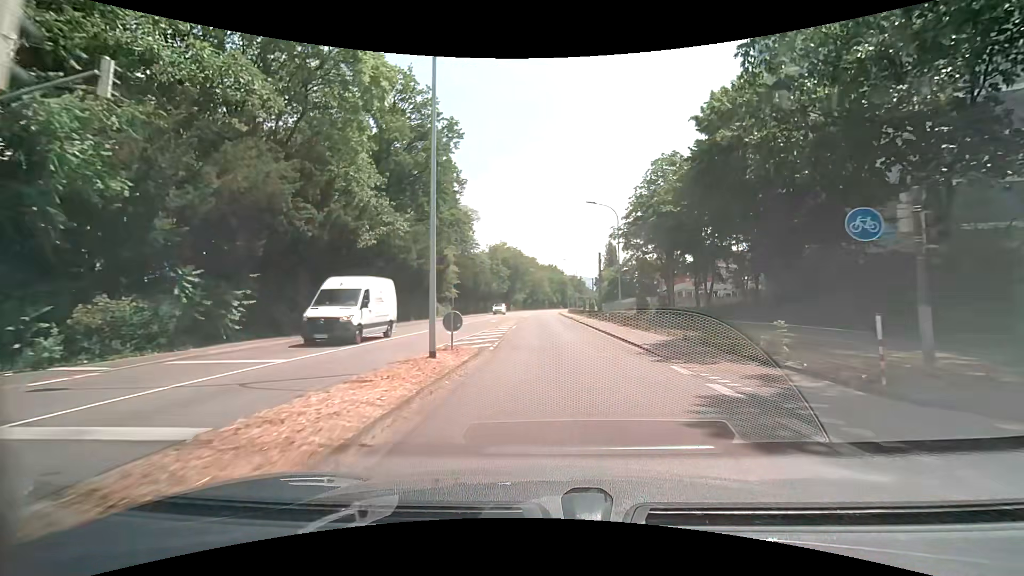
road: secondary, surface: asphalt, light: Day
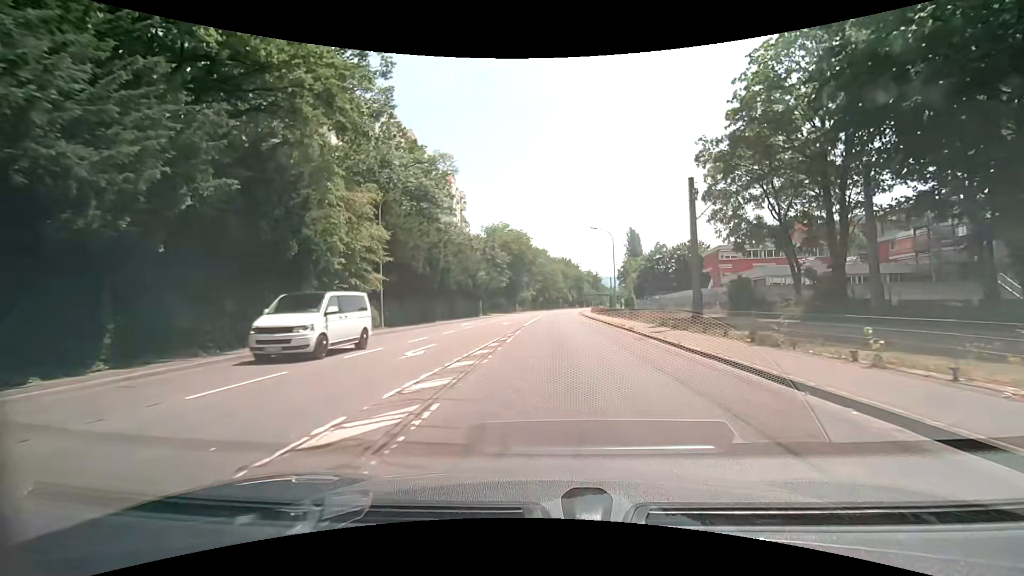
(-0.3, +31.8) m; -1°
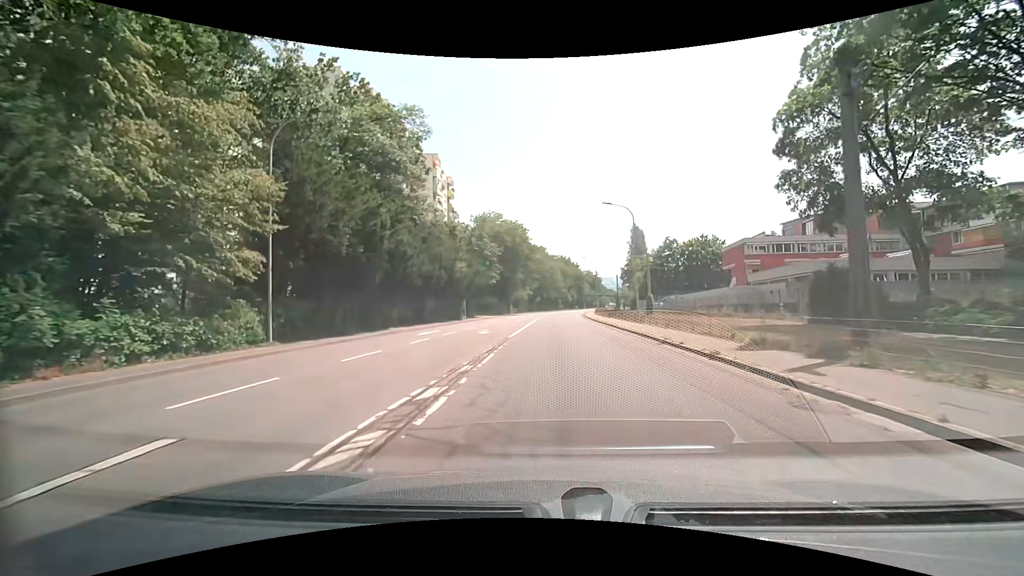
(0.0, +12.8) m; 0°
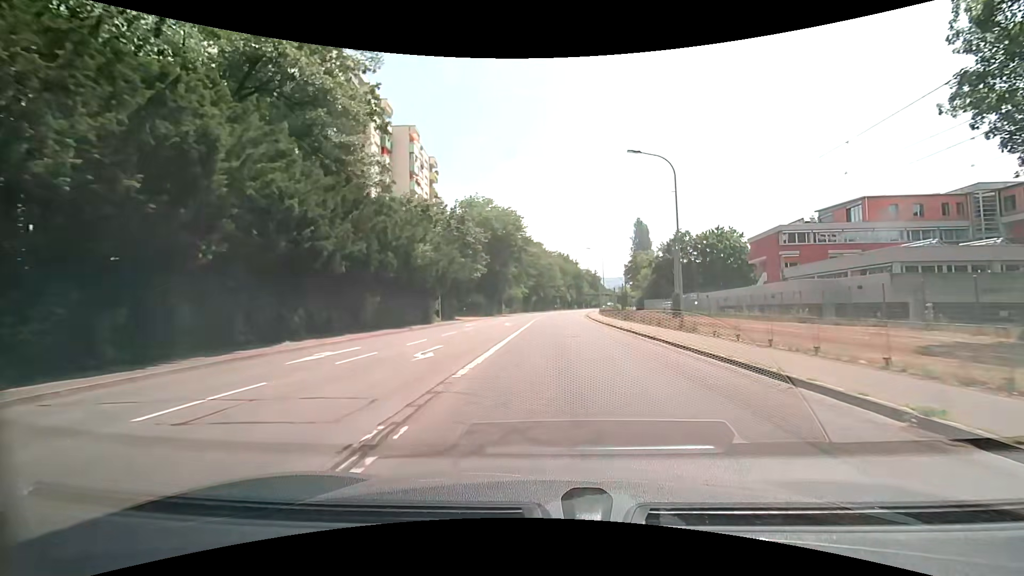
(0.0, +12.8) m; 0°
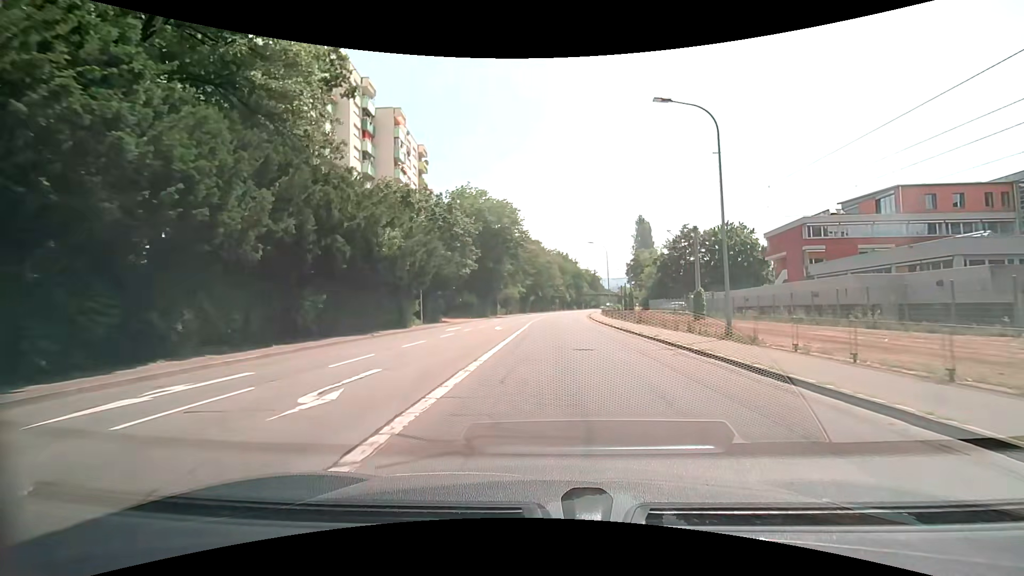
(0.0, +6.5) m; +1°
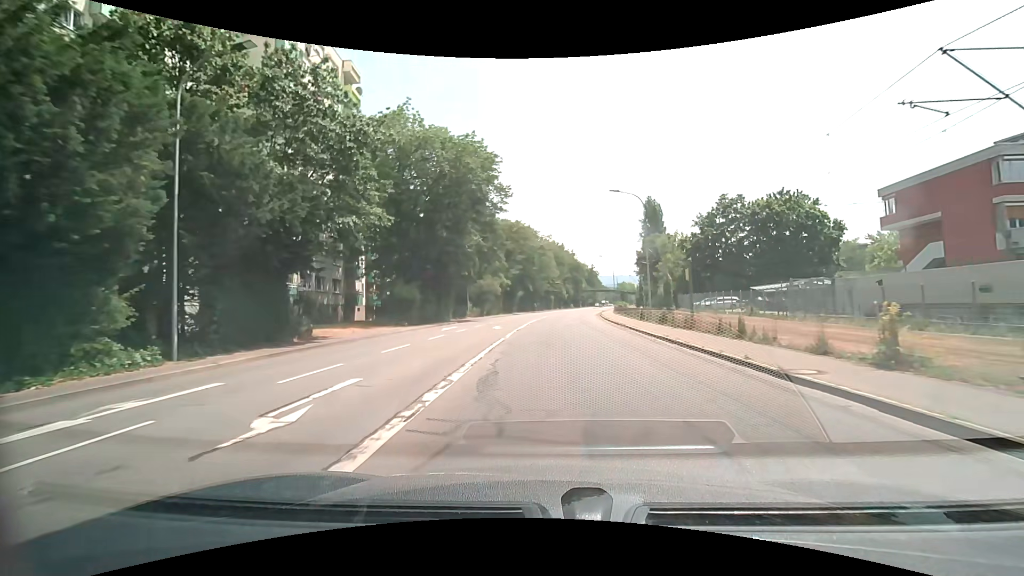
(-0.1, +26.5) m; 0°
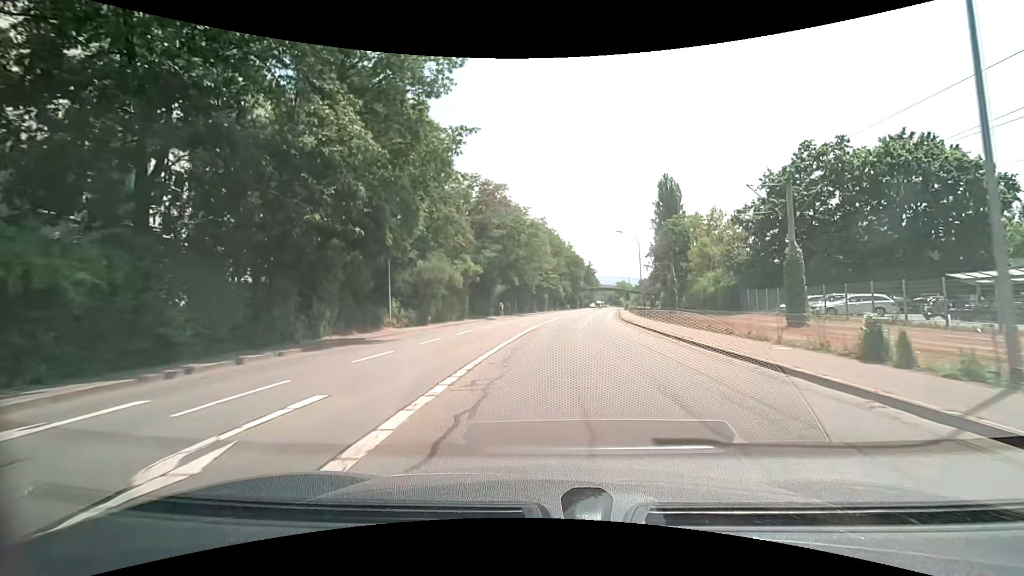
(+0.3, +26.8) m; +1°
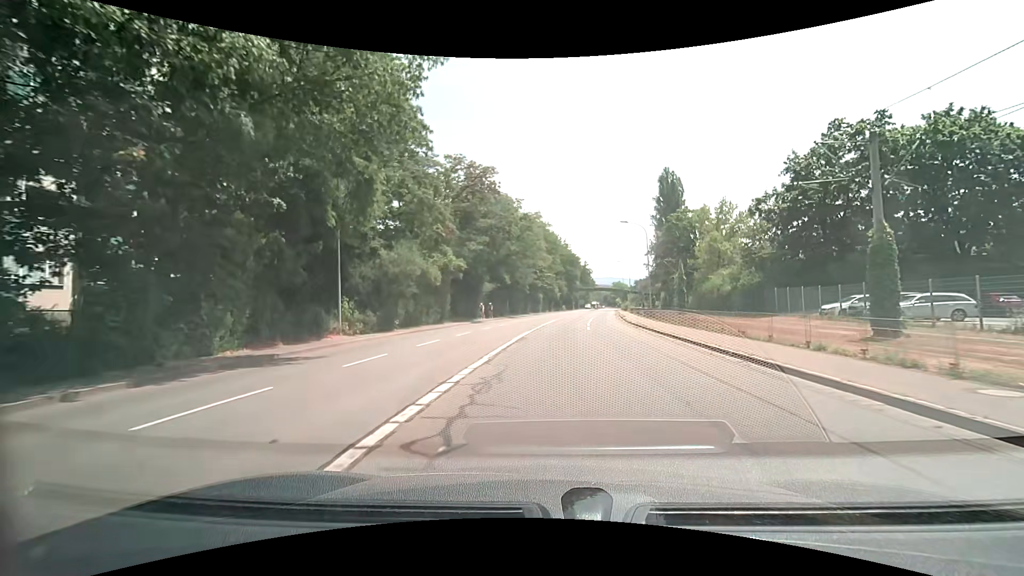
(+0.1, +6.7) m; +1°
(0, +10) (0, +20) (+1, +30) (+1, +40) (+2, +50) (+4, +60) (+5, +70) (+6, +80) (+8, +90) (+9, +99) m
